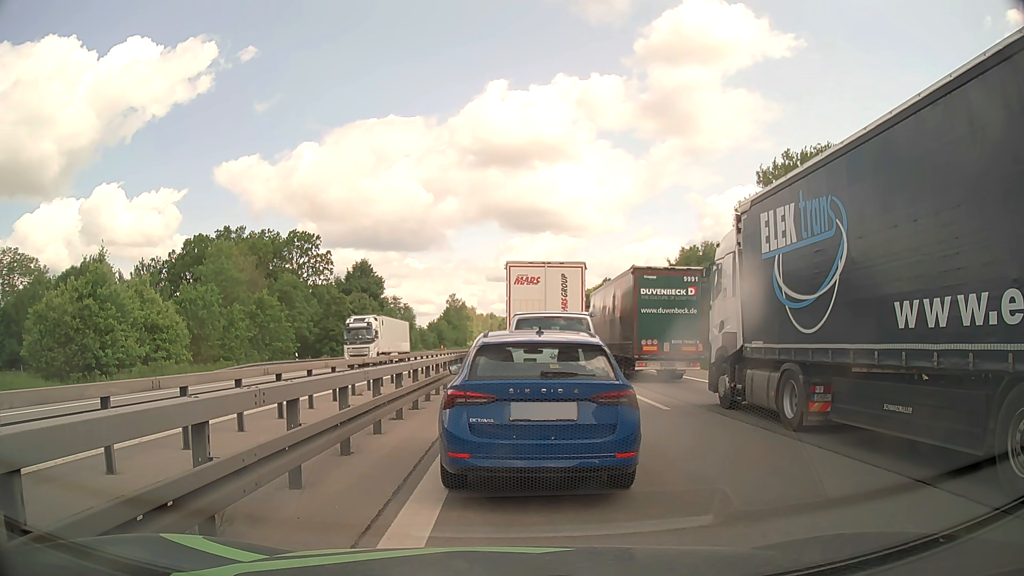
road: motorway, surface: asphalt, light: Day
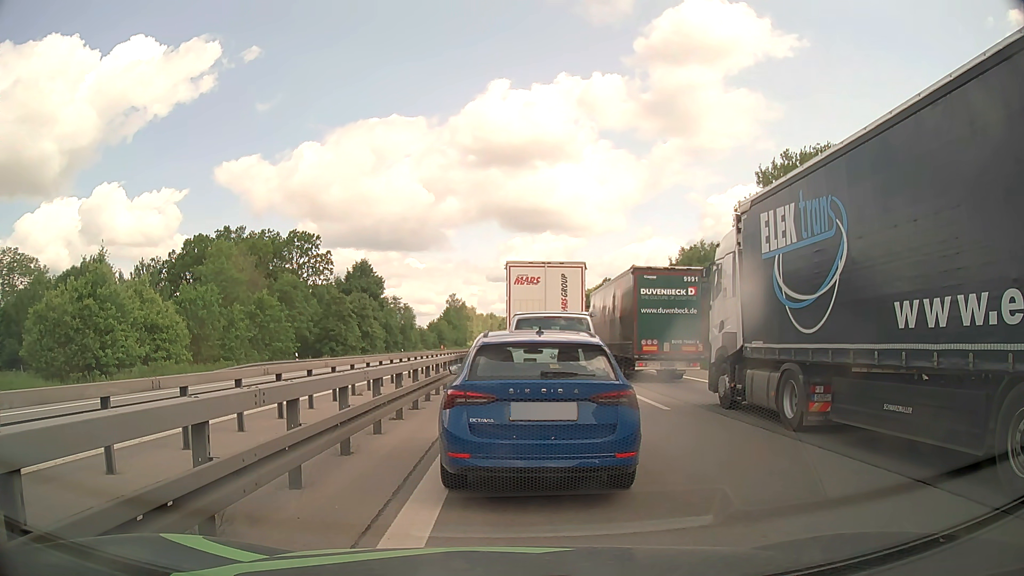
(0.0, 0.0) m; 0°
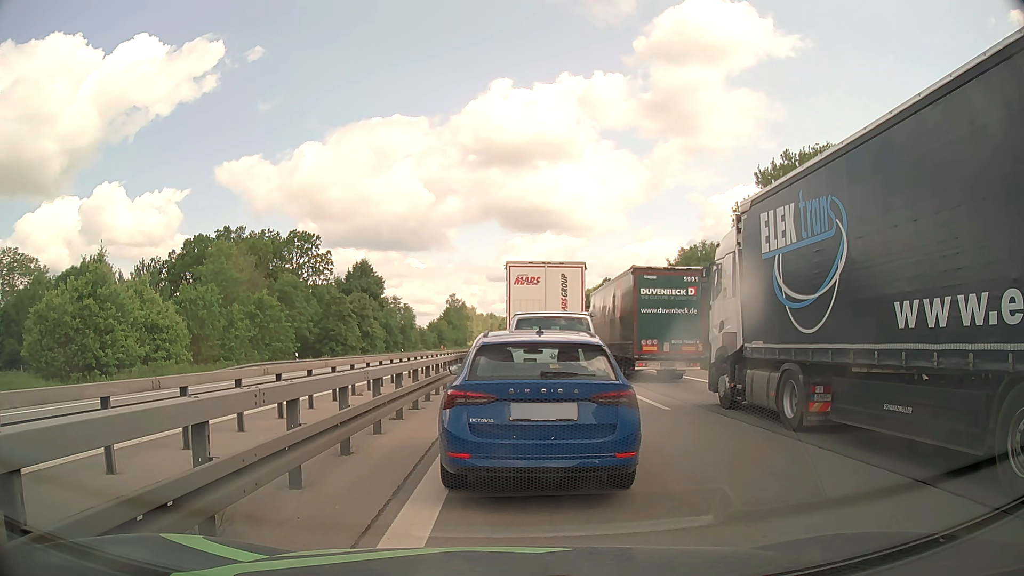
(0.0, 0.0) m; 0°
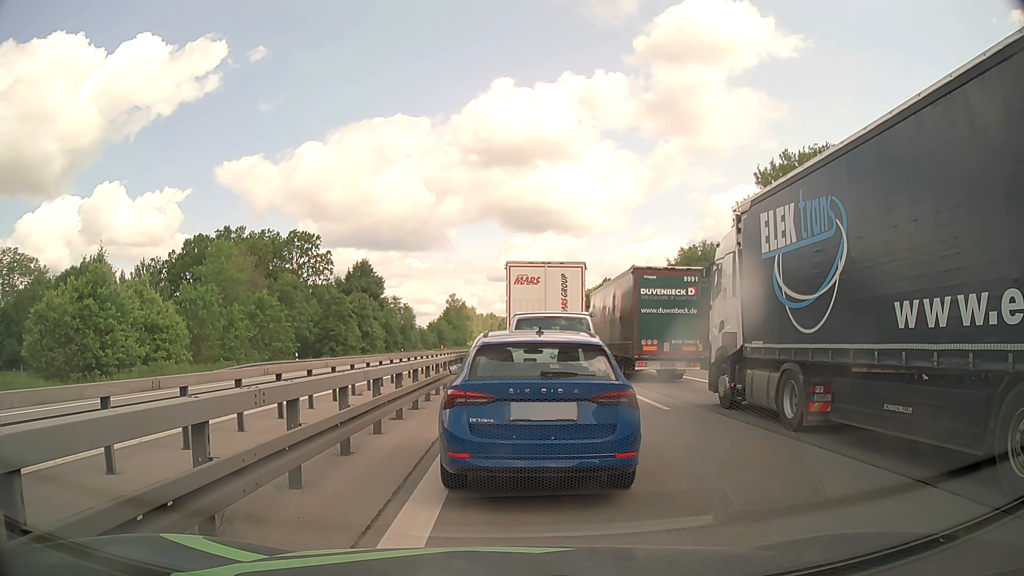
(0.0, 0.0) m; 0°
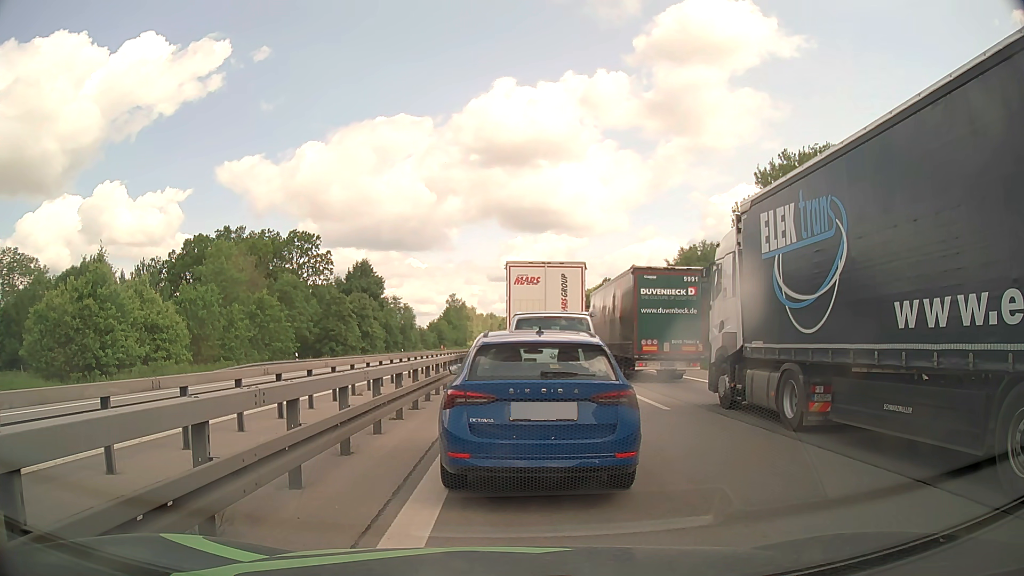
(0.0, 0.0) m; 0°
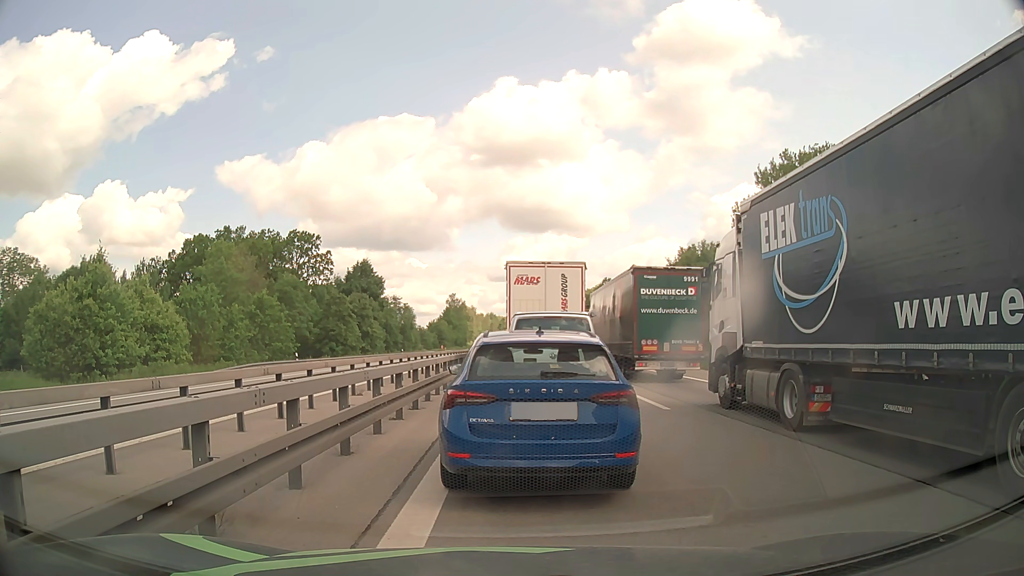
(0.0, 0.0) m; 0°
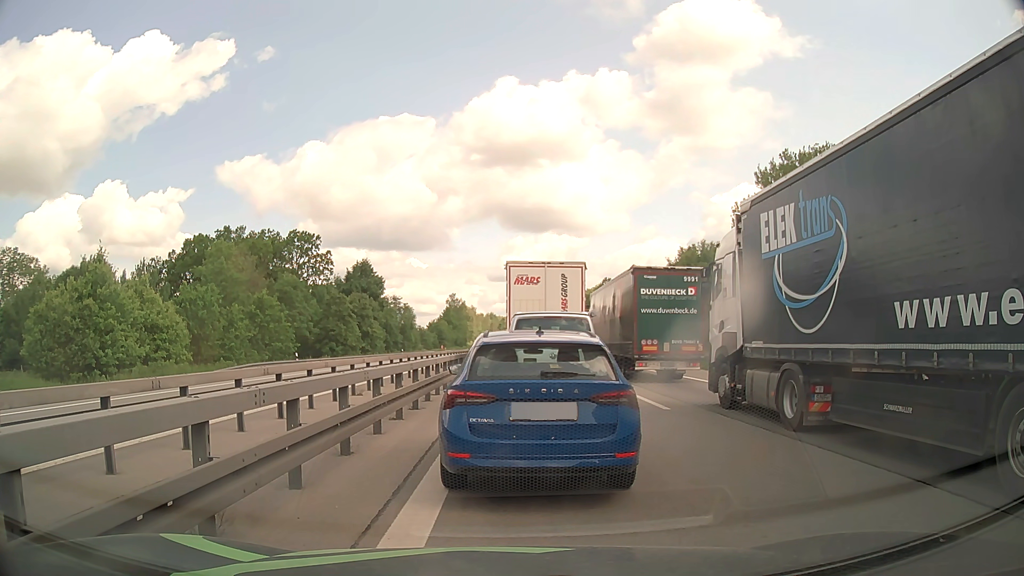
(0.0, 0.0) m; 0°
